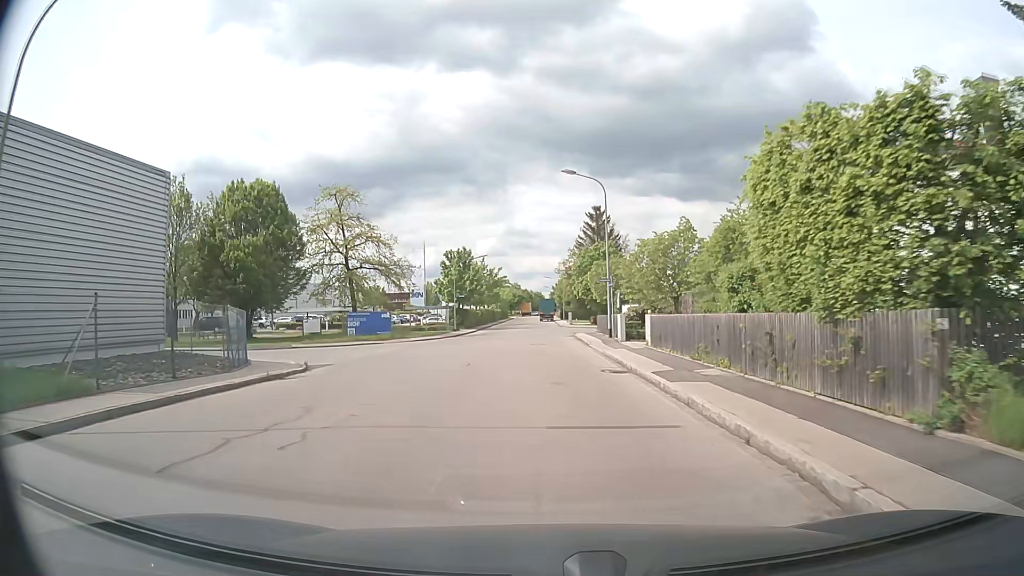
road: residential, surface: asphalt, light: Day
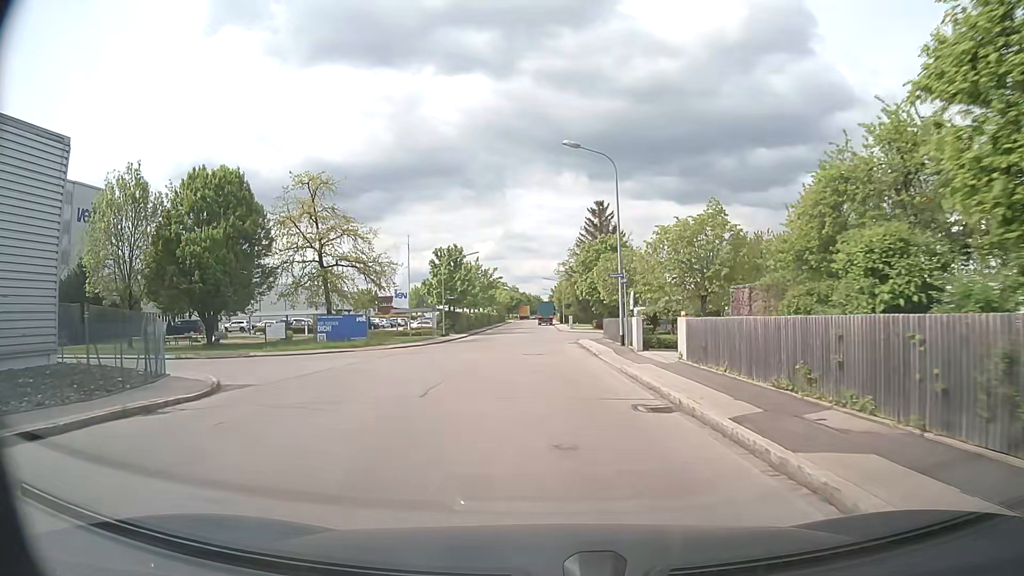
(0.0, +6.4) m; 0°
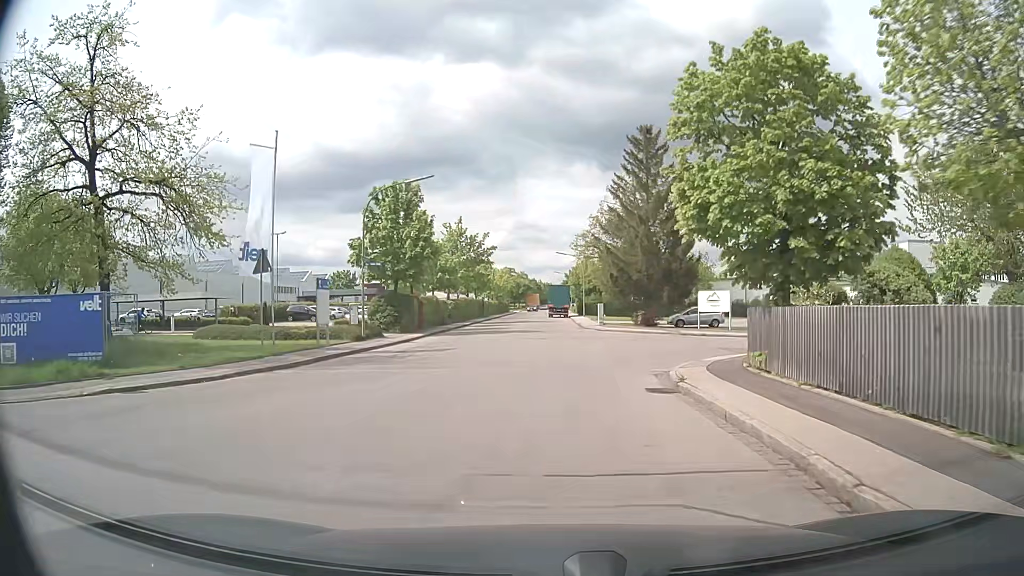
(-0.1, +28.7) m; 0°
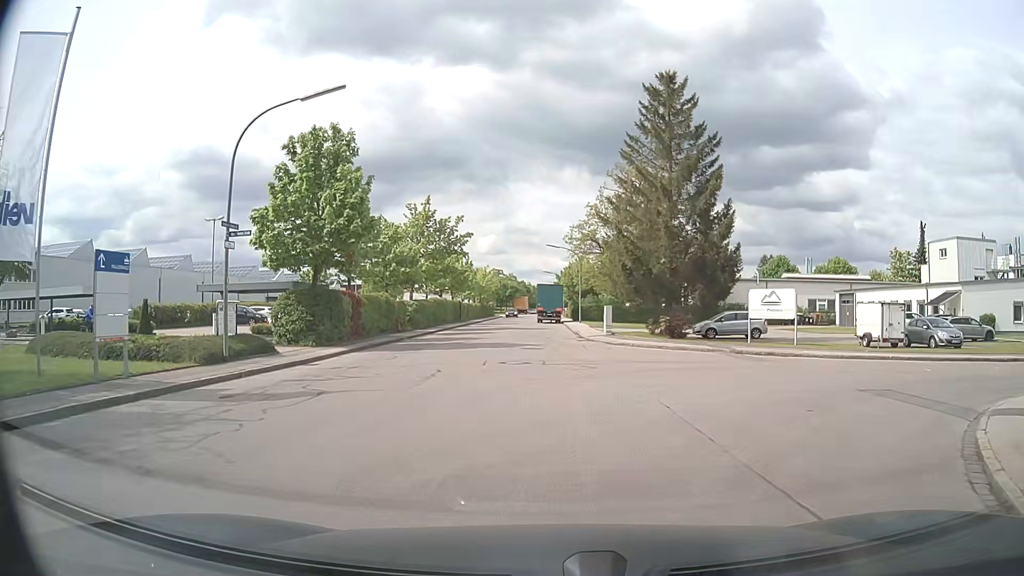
(0.0, +12.4) m; 0°
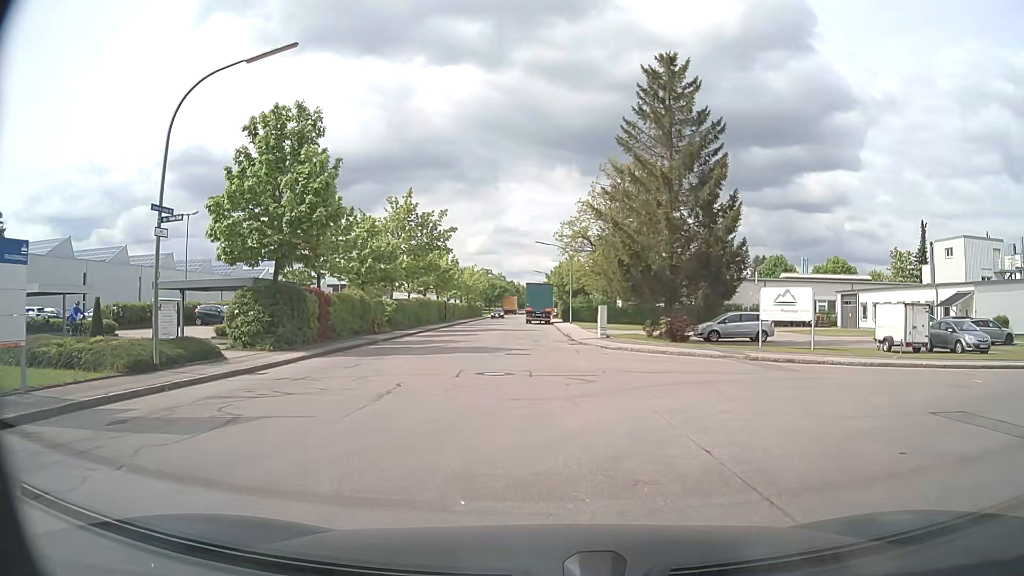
(+0.1, +3.0) m; +2°
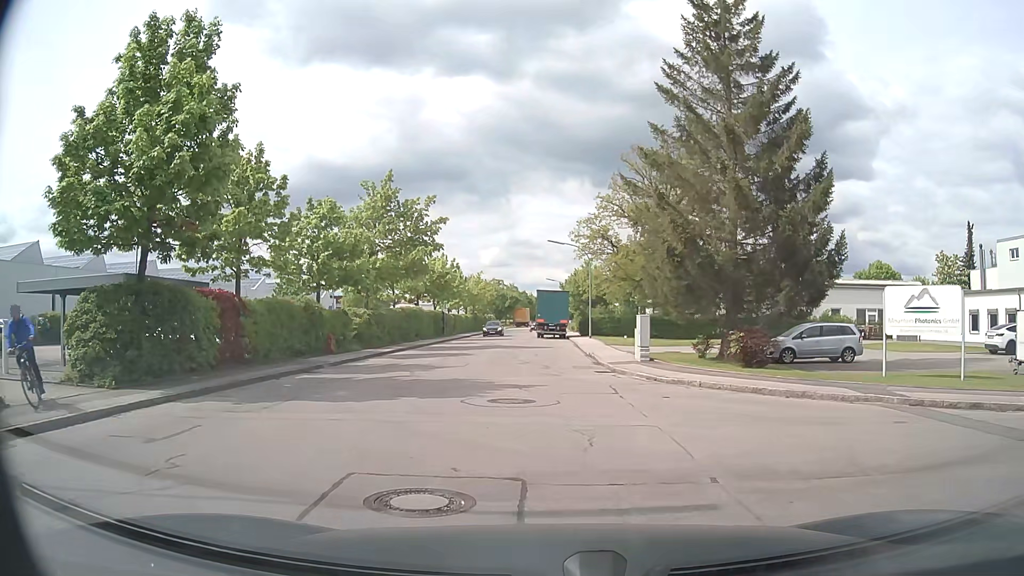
(-0.1, +9.8) m; -2°
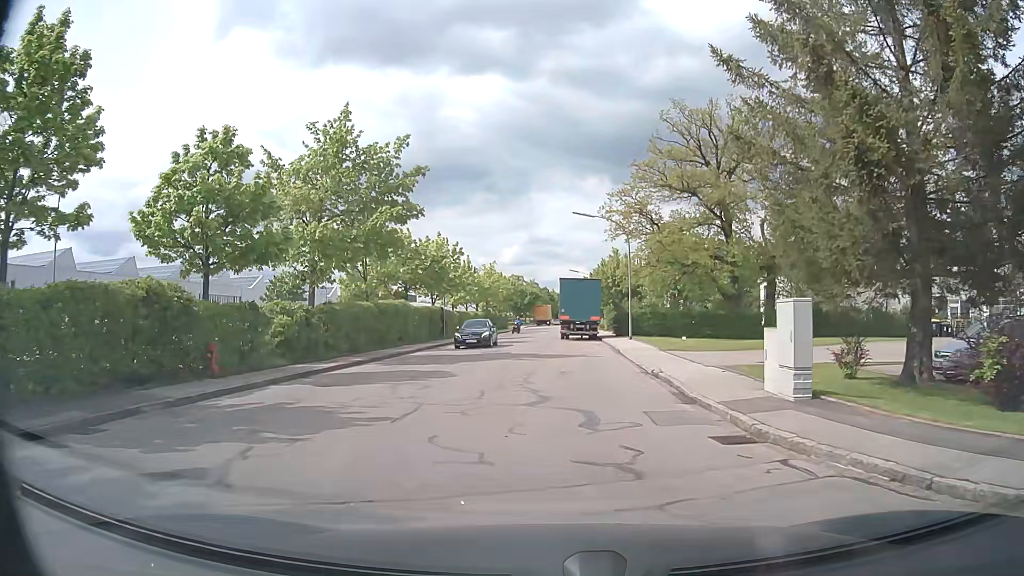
(-0.2, +12.2) m; -2°
(0, +10) (0, +20) (-1, +30) (-1, +40) (-1, +50) (0, +60) (0, +70) (+1, +80) (+1, +90) (-1, +100) m
